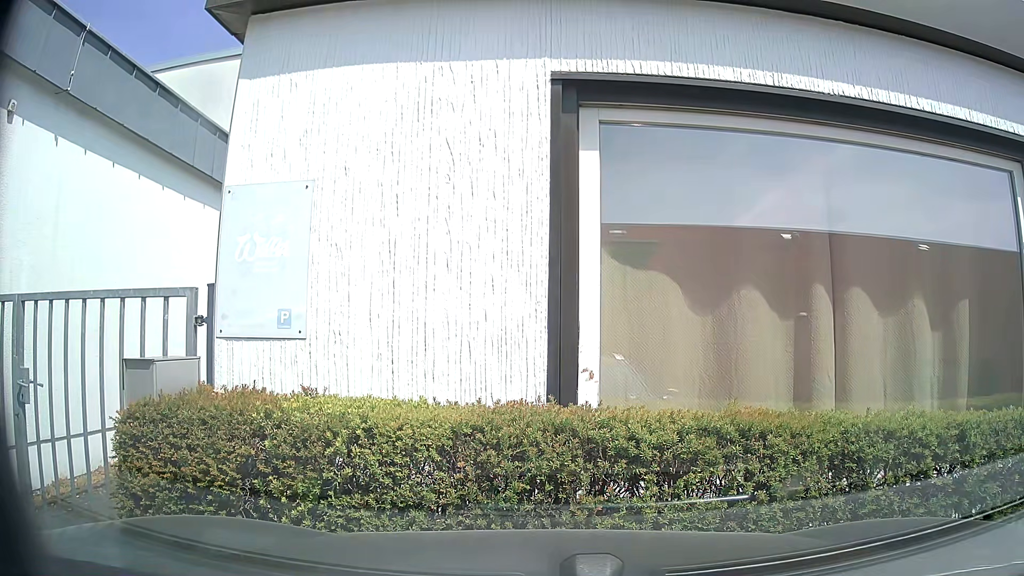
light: Day
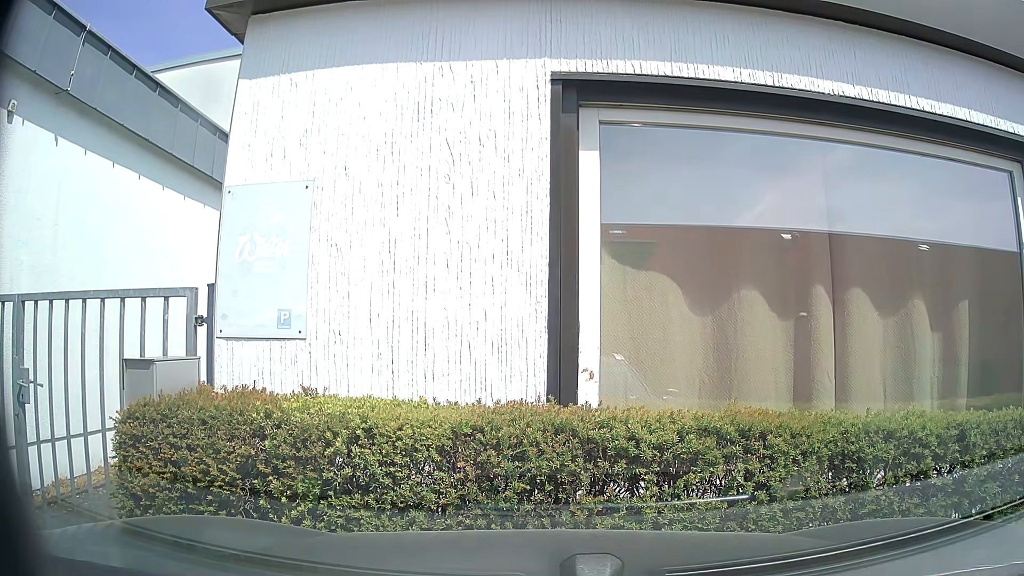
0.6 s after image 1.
(0.0, 0.0) m; 0°
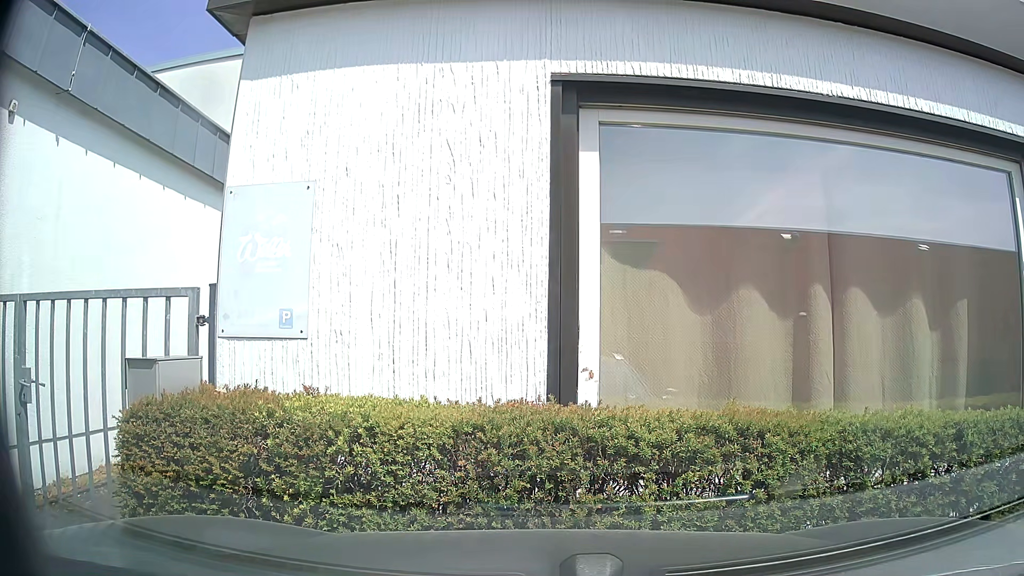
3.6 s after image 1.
(0.0, 0.0) m; 0°
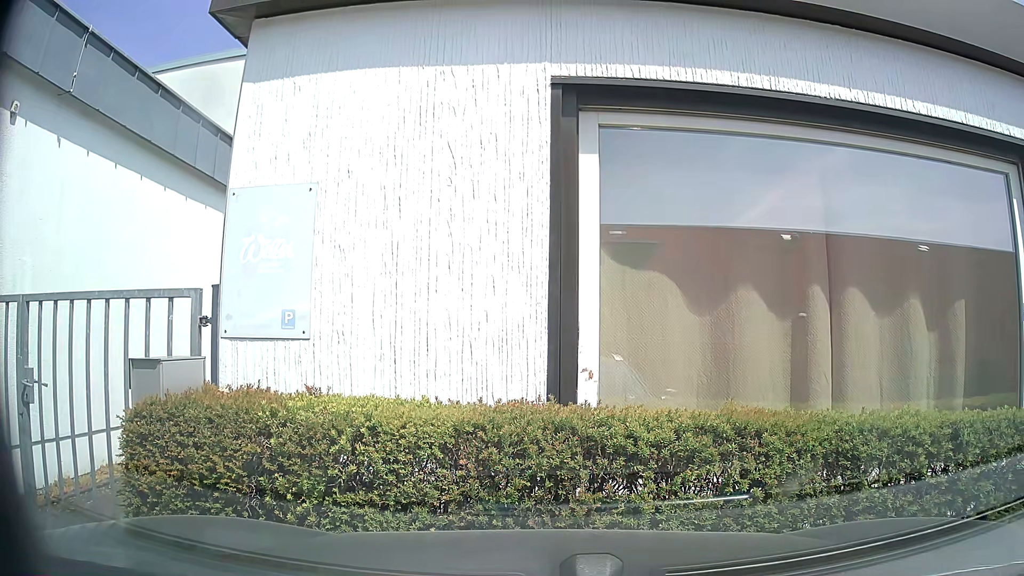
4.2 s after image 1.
(0.0, 0.0) m; 0°
